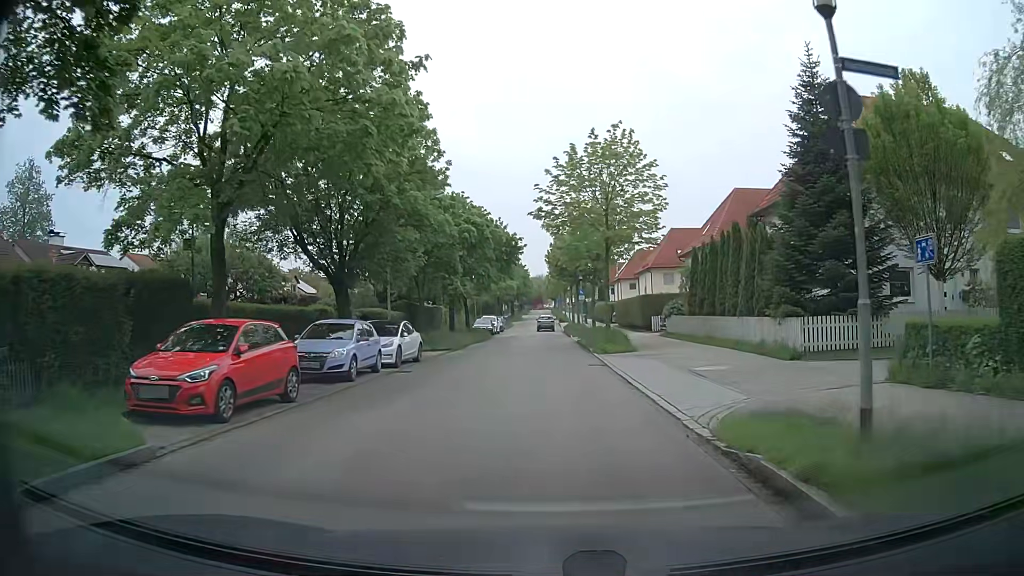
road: residential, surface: asphalt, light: Day
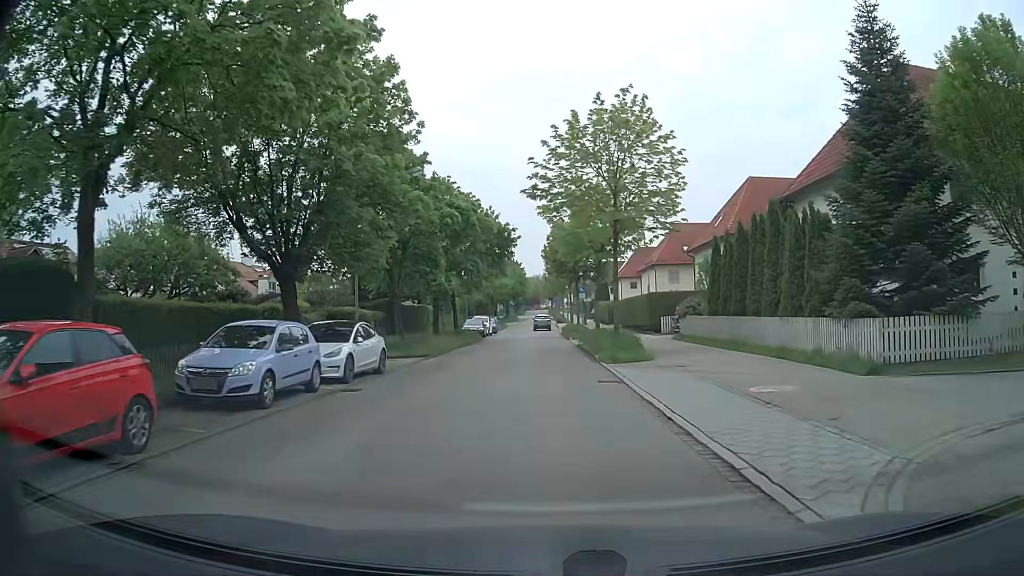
(0.0, +5.0) m; 0°
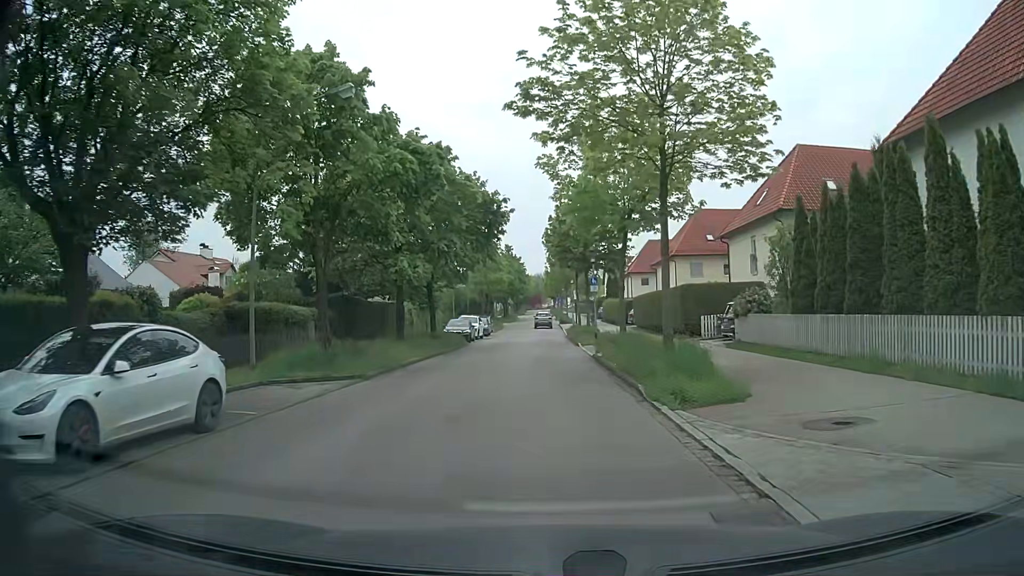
(+0.1, +10.2) m; 0°
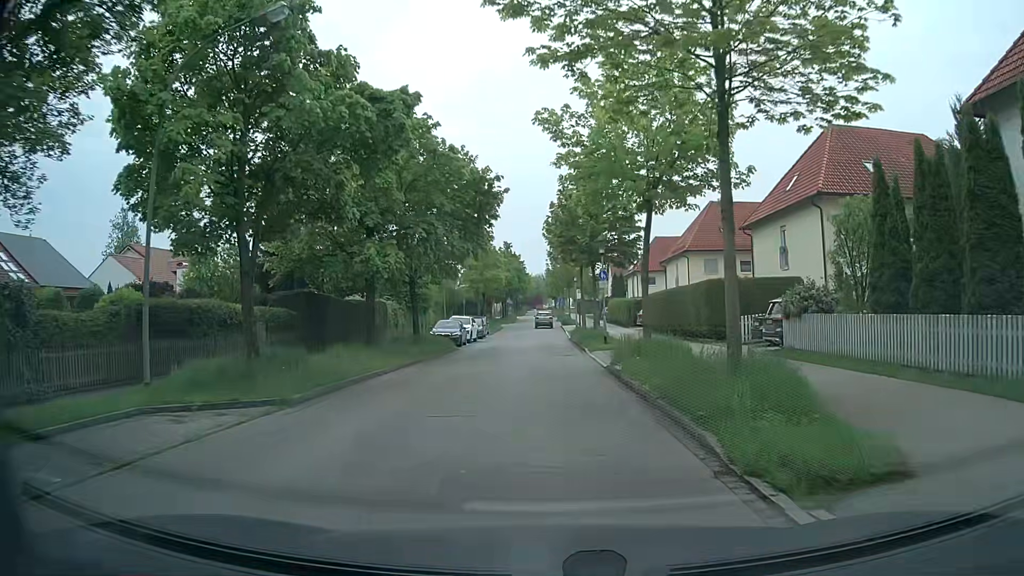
(0.0, +5.2) m; +1°
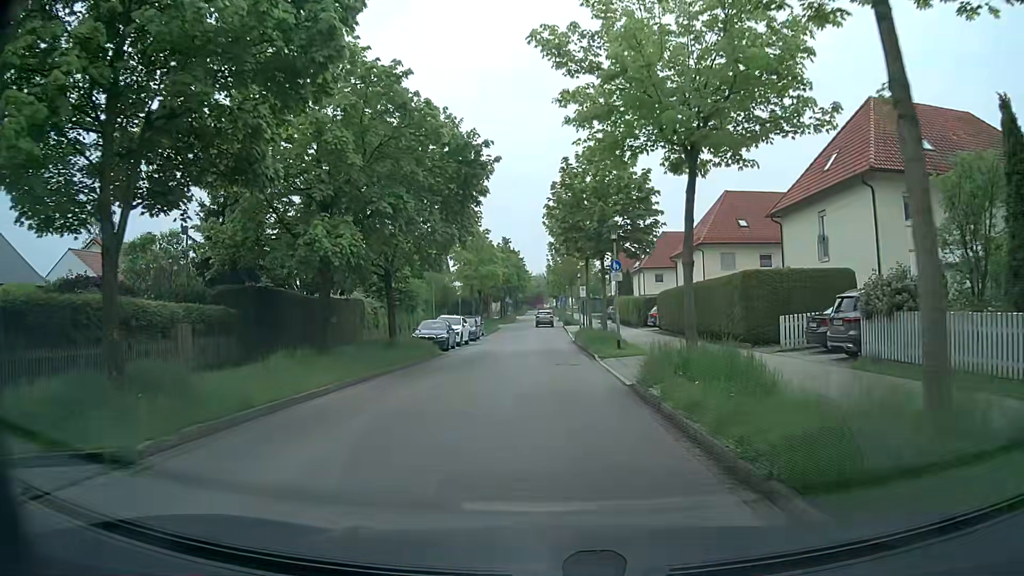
(-0.1, +5.2) m; -1°
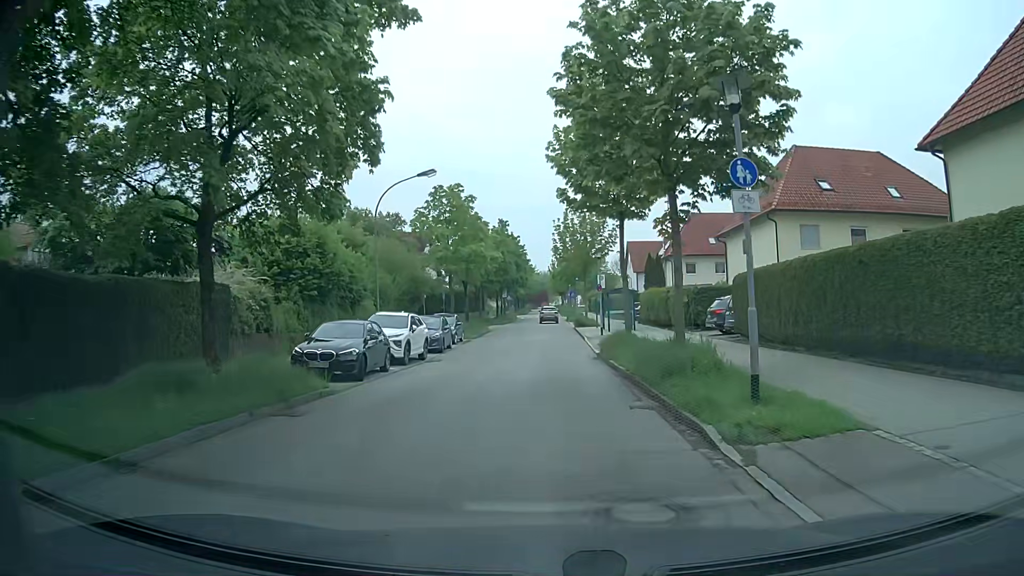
(0.0, +15.7) m; 0°
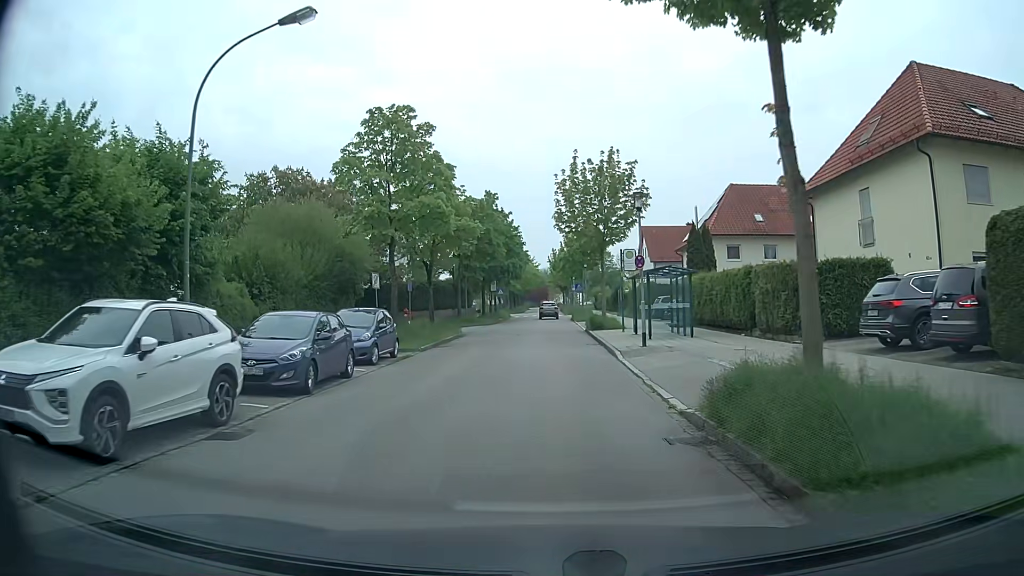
(-0.1, +15.8) m; -1°
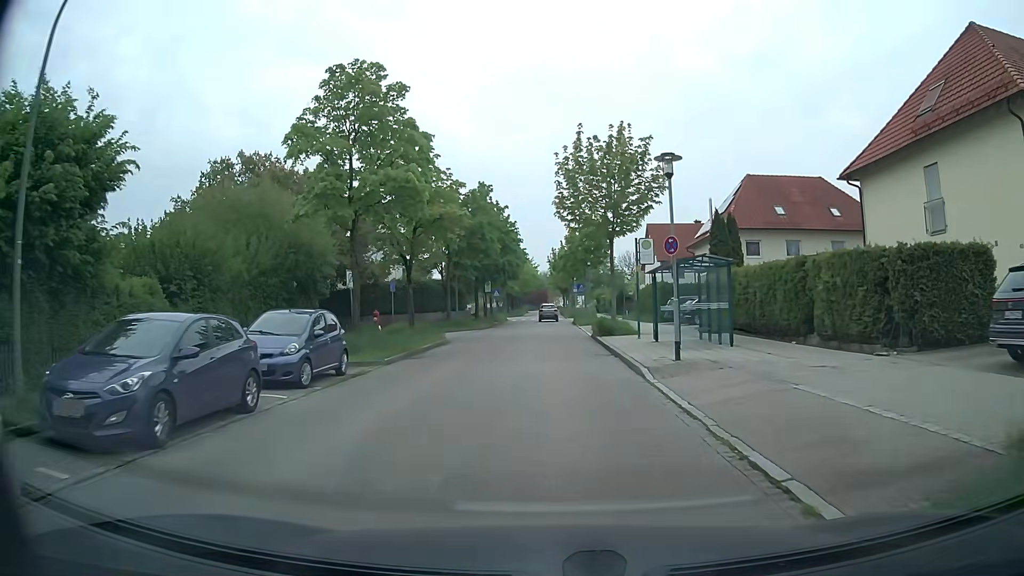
(+0.1, +5.2) m; +1°
(0, +10) (0, +20) (0, +30) (0, +40) (0, +50) (0, +60) (0, +70) (0, +80) (0, +90) (0, +100) m
